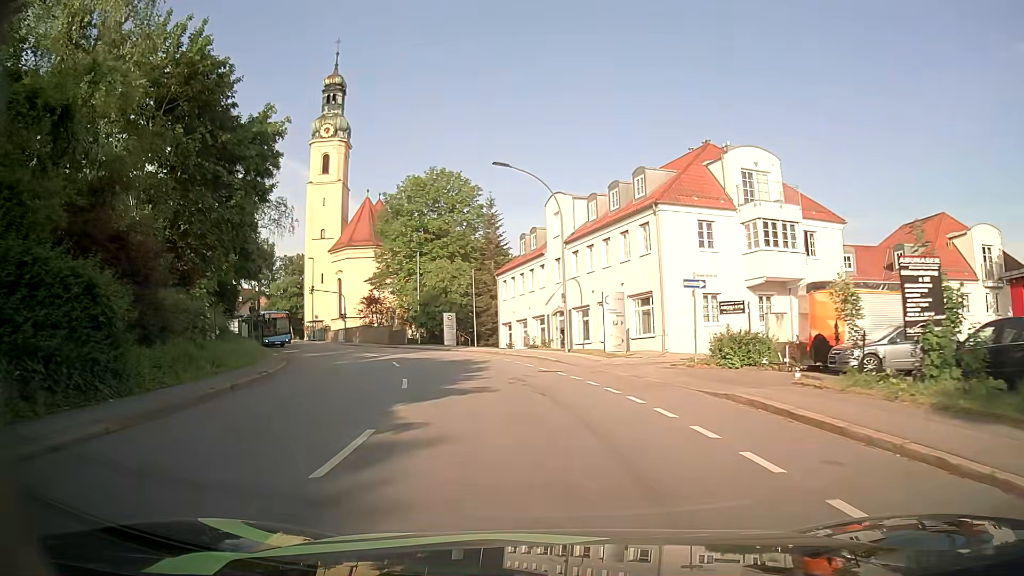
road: tertiary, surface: asphalt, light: Day
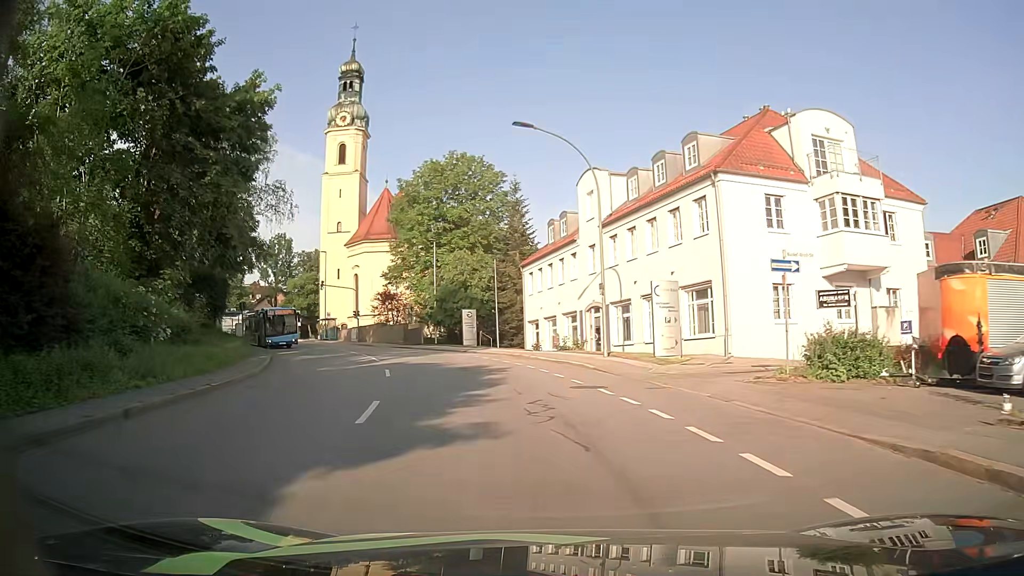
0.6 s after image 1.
(-0.2, +6.0) m; -3°
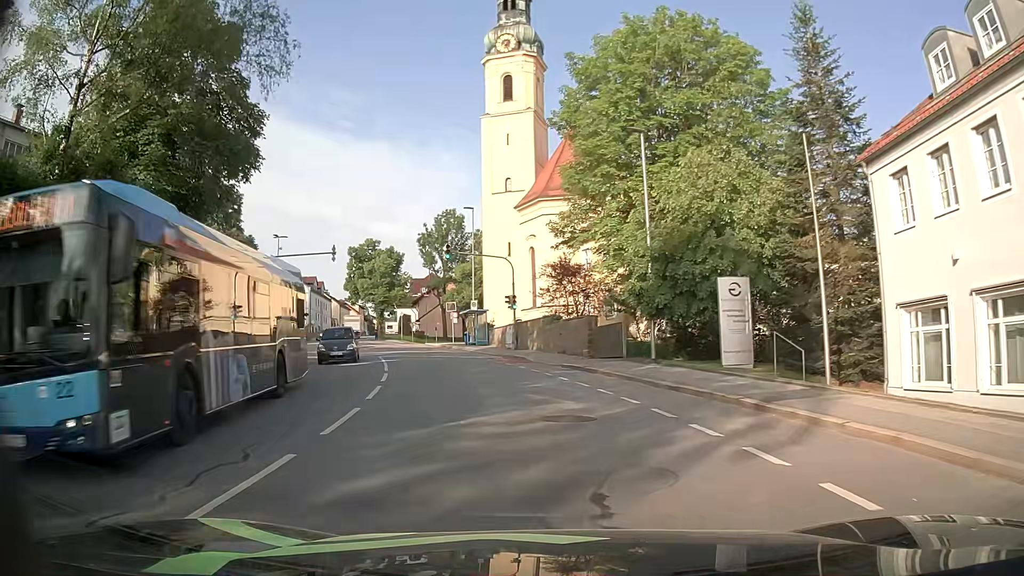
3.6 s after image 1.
(-4.3, +28.9) m; -18°
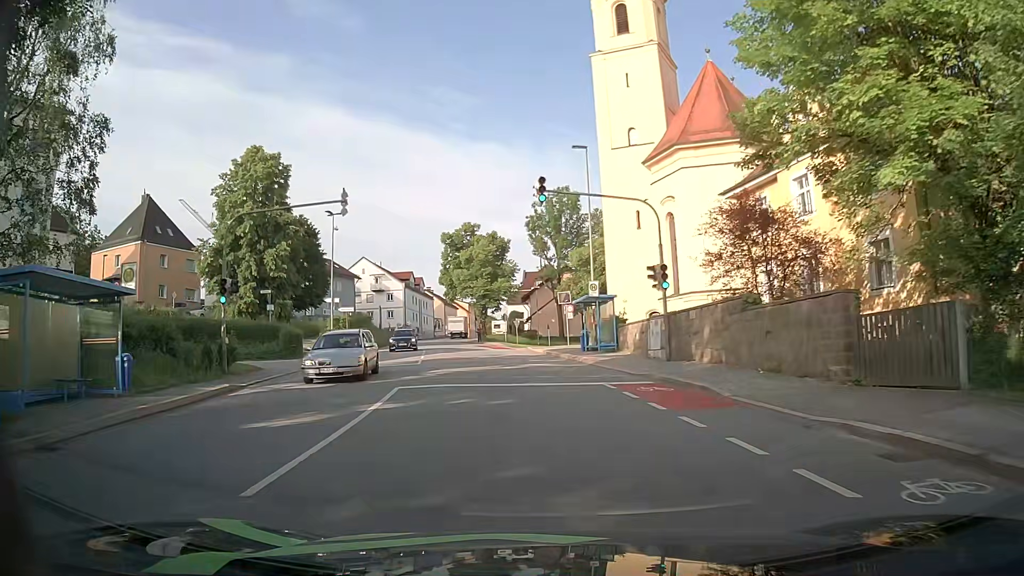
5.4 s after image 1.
(-1.5, +16.9) m; -10°
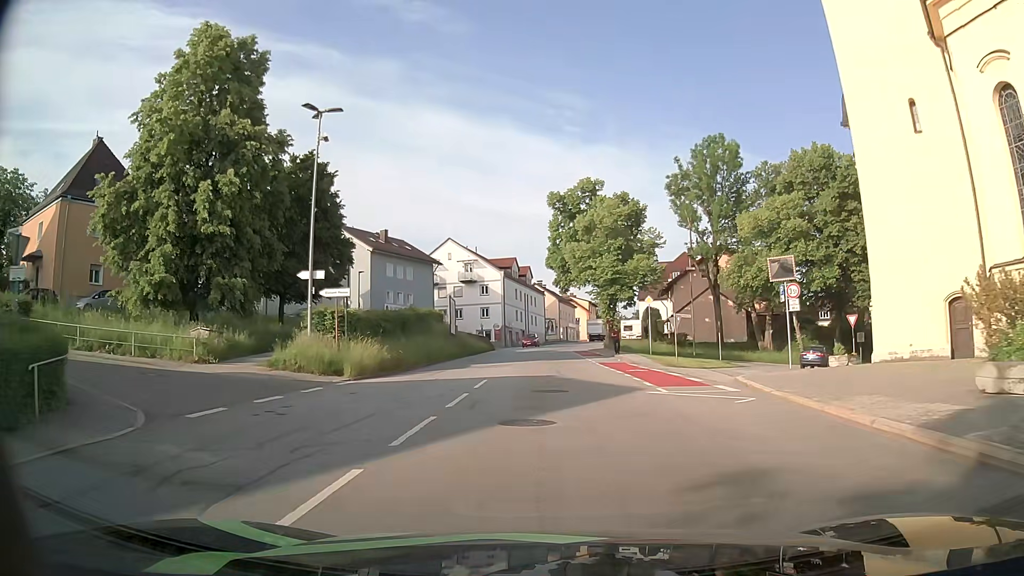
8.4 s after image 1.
(-3.0, +27.6) m; -10°
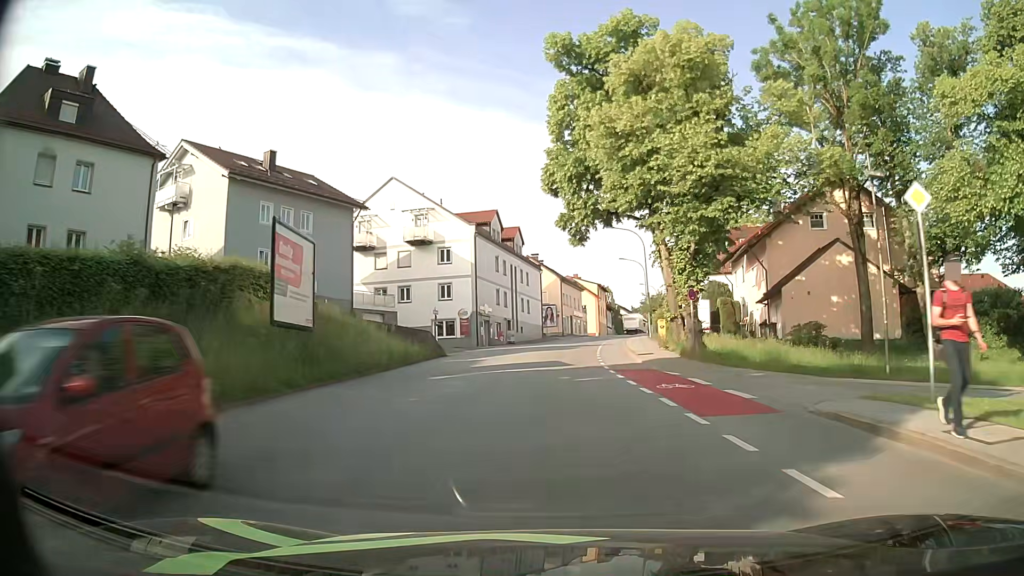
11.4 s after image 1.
(-0.5, +32.6) m; 0°
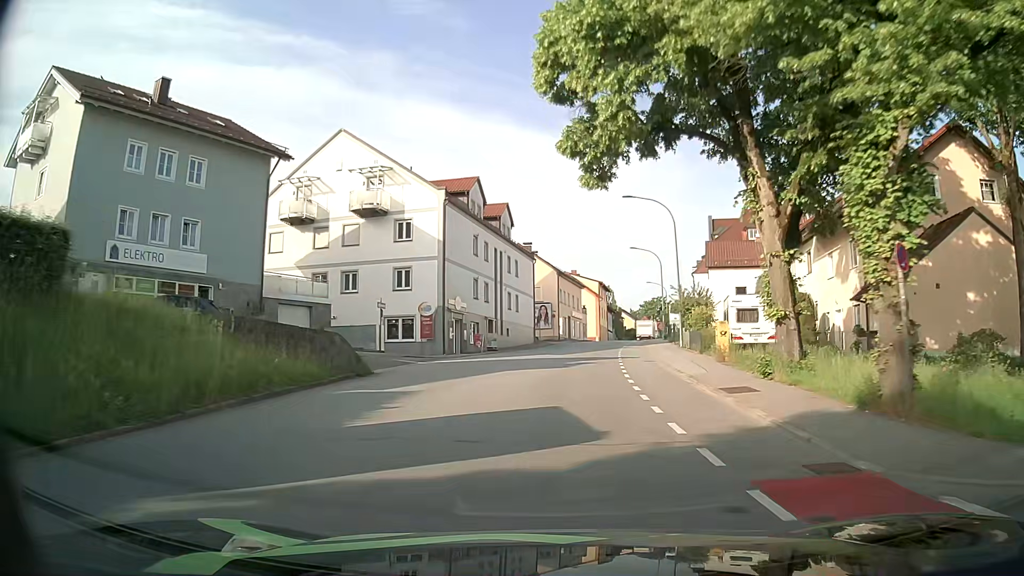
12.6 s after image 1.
(0.0, +14.4) m; 0°
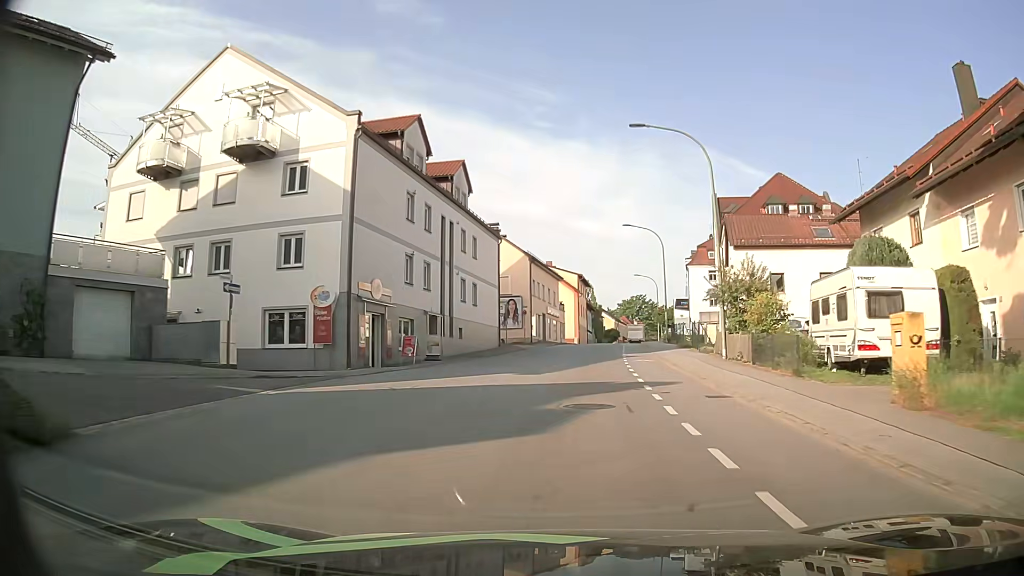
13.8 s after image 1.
(+0.2, +14.3) m; +2°
(0, +10) (+1, +20) (+2, +30) (+3, +40) (+4, +50) (+6, +60) (+8, +69) (+9, +79) (+11, +89) (+13, +99) m
